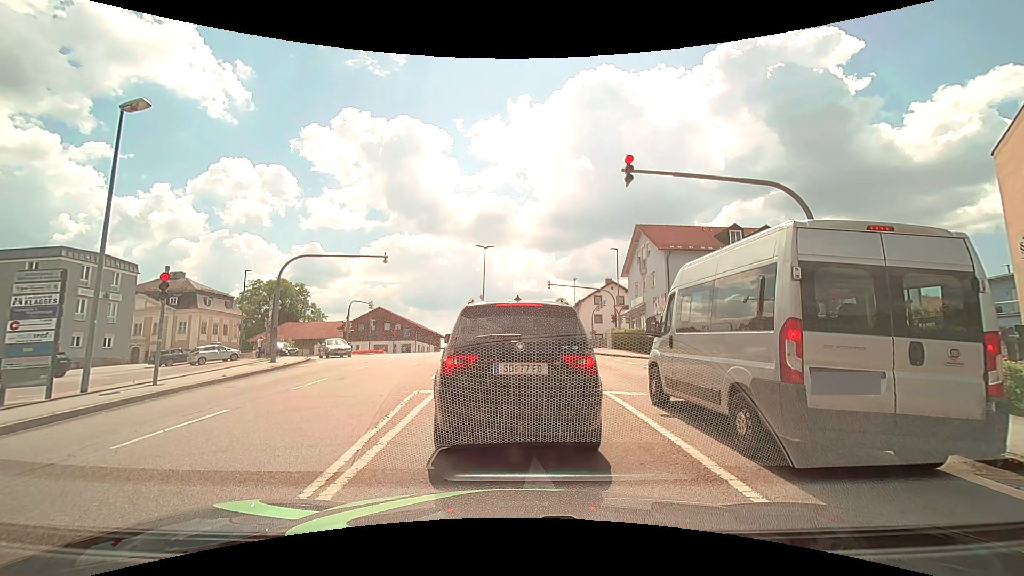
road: tertiary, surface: asphalt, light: Day
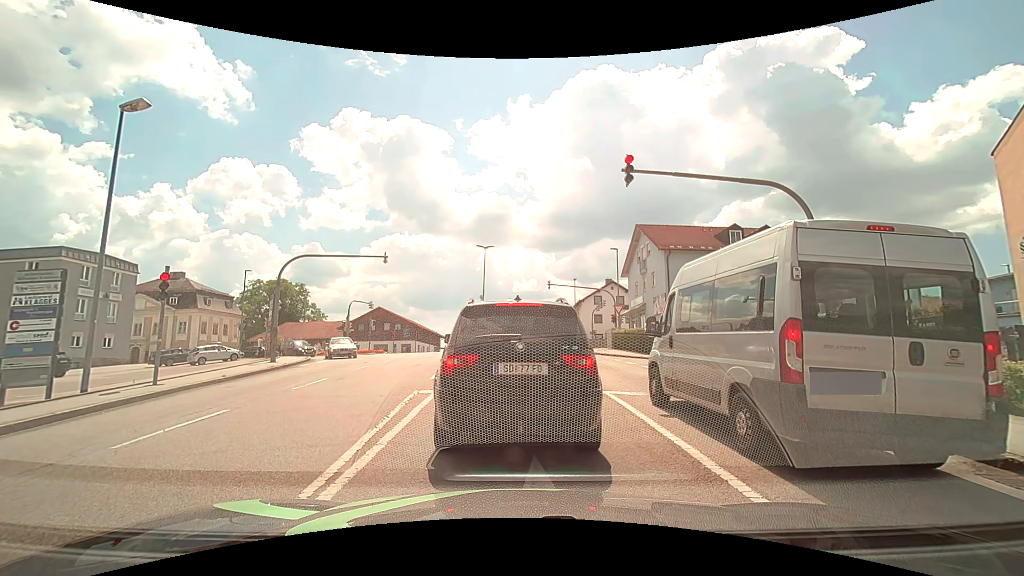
(0.0, 0.0) m; 0°
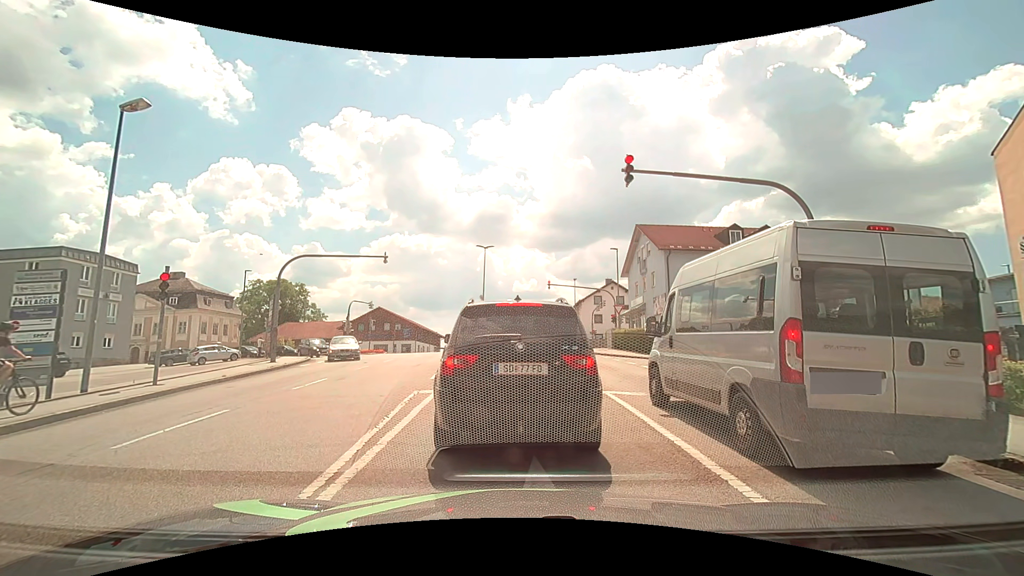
(0.0, 0.0) m; 0°
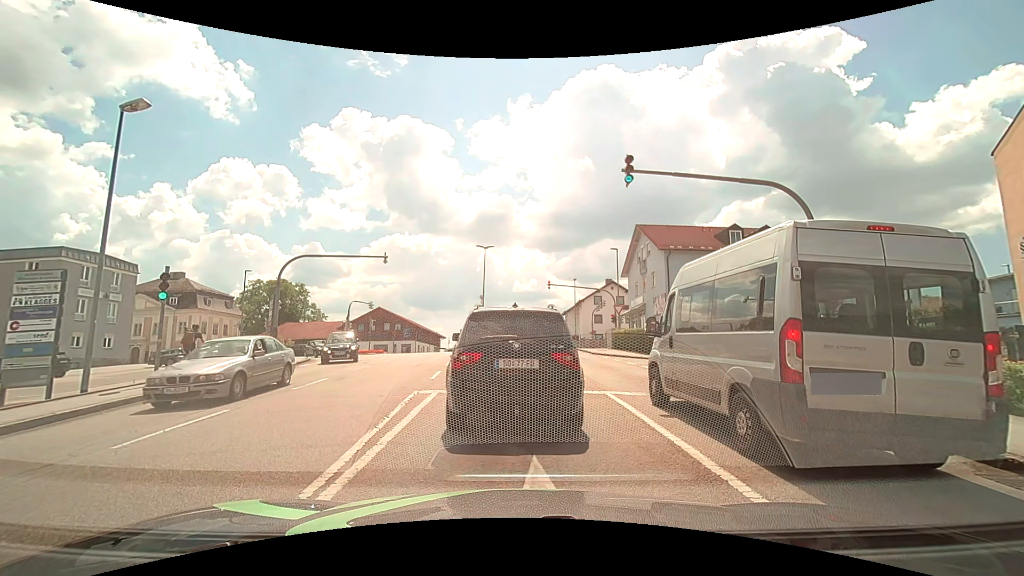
(0.0, 0.0) m; 0°
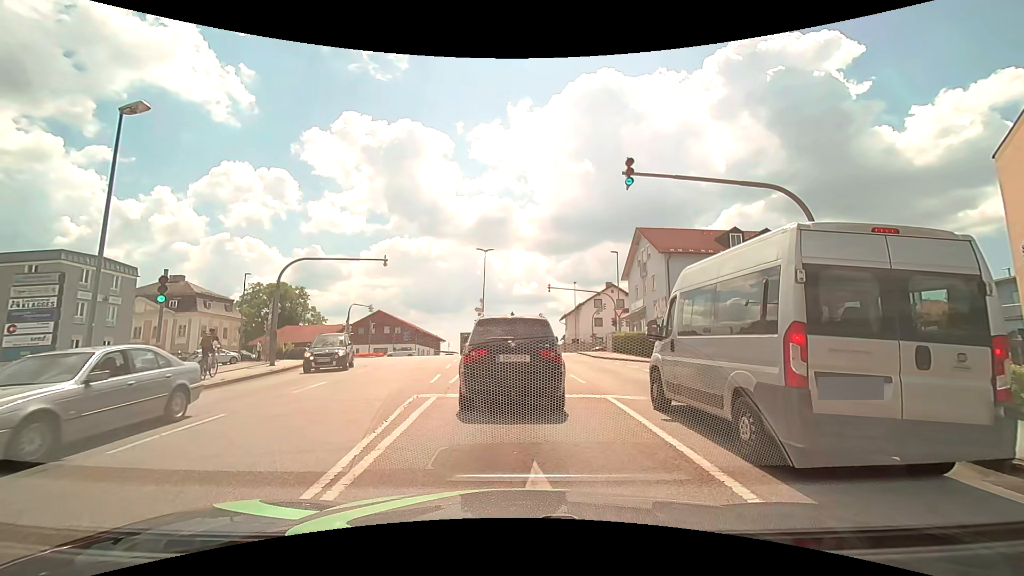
(0.0, +0.1) m; 0°
